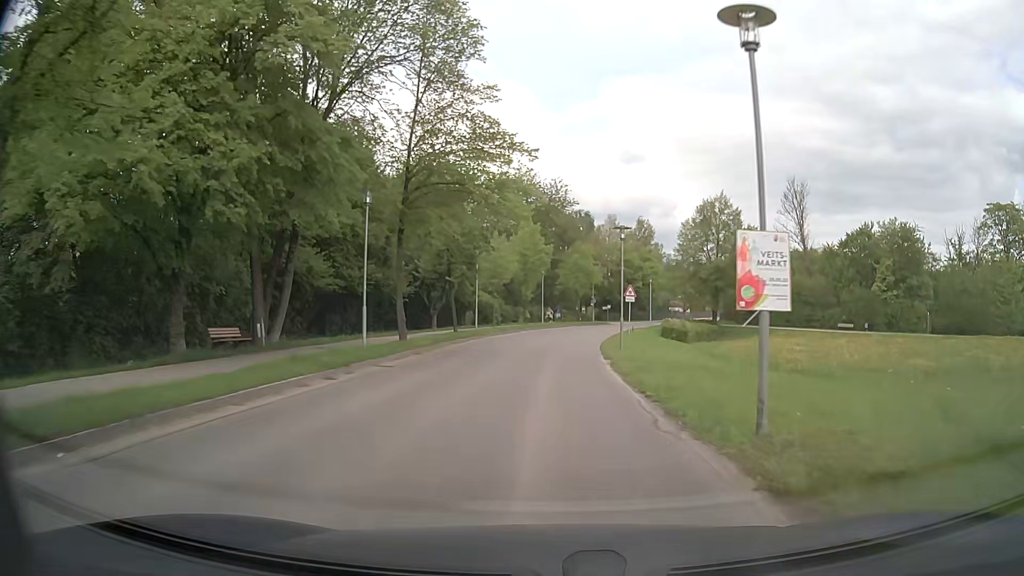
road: tertiary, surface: asphalt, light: Day
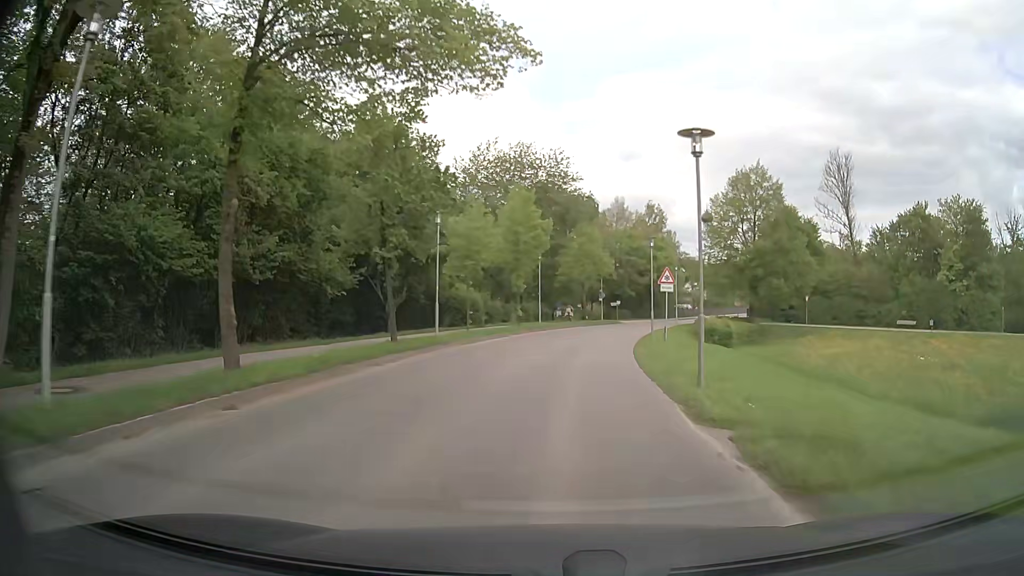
(0.0, +14.1) m; 0°
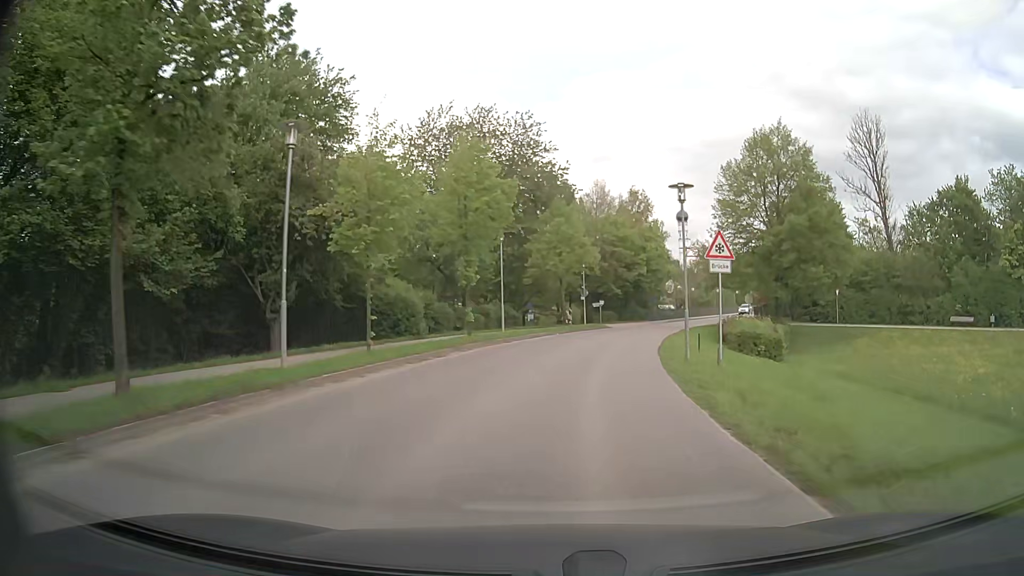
(+0.3, +13.4) m; +3°
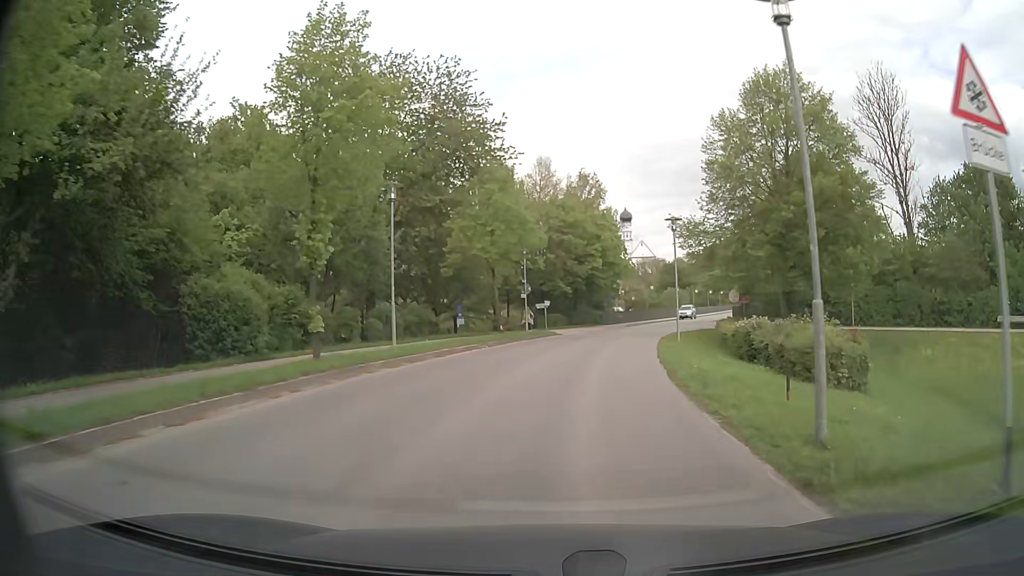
(+0.5, +12.7) m; +4°
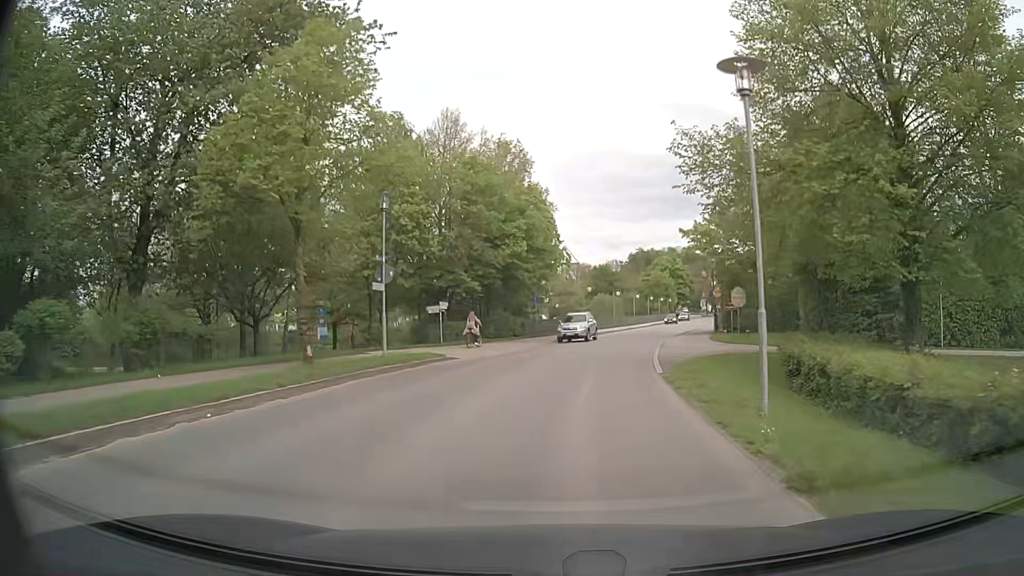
(+1.2, +18.3) m; +8°
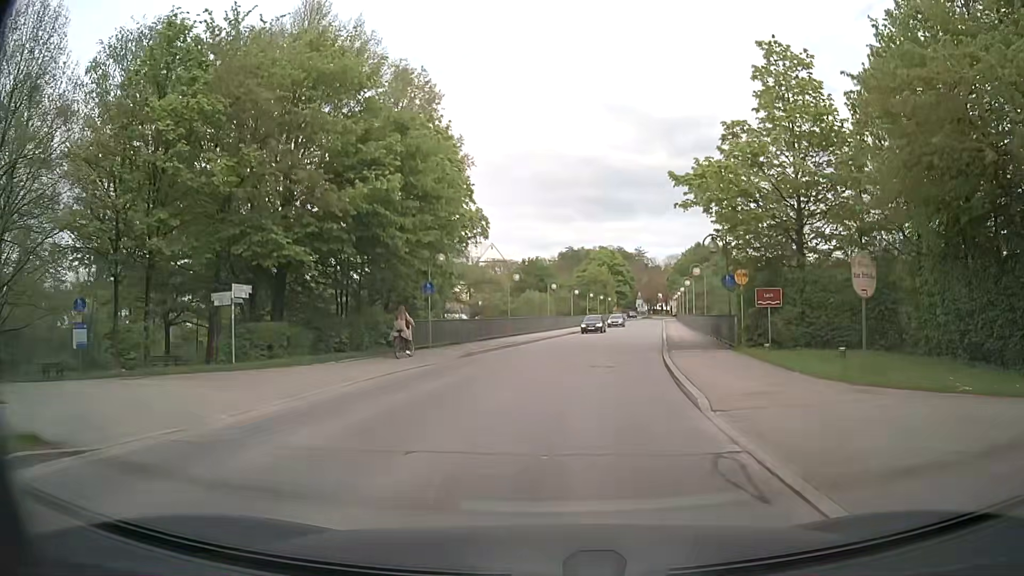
(+0.8, +18.0) m; +5°
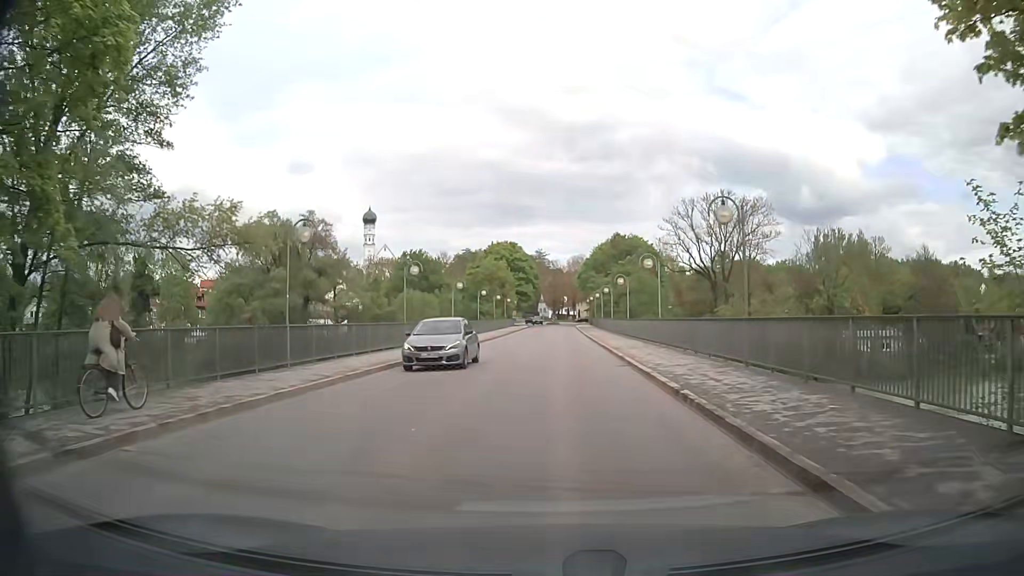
(+2.2, +24.3) m; +9°
(0, +10) (0, +20) (+1, +30) (+1, +40) (+1, +50) (+1, +60) (+2, +70) (+2, +80) (+2, +90) (+2, +100) m
